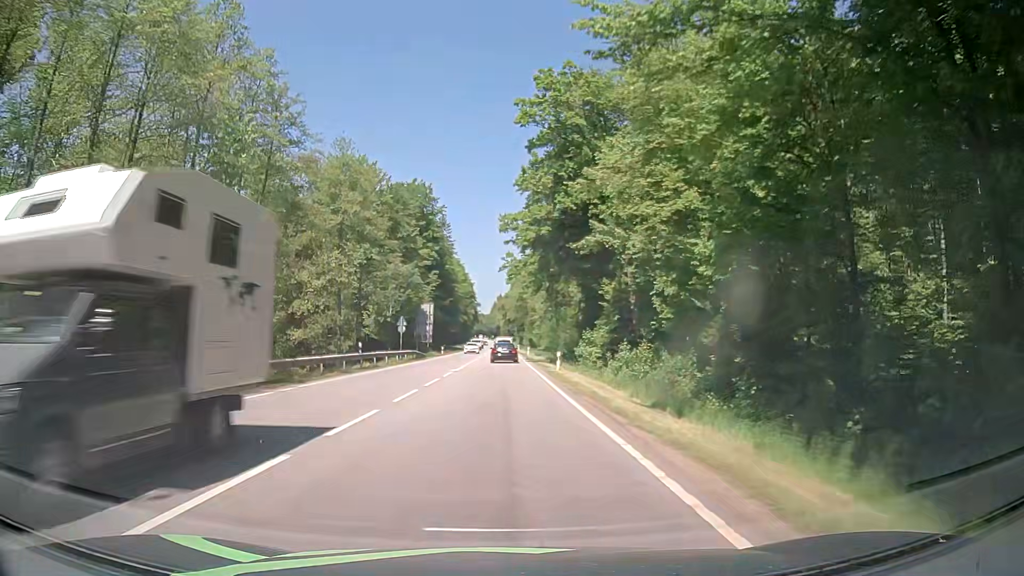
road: secondary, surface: asphalt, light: Day
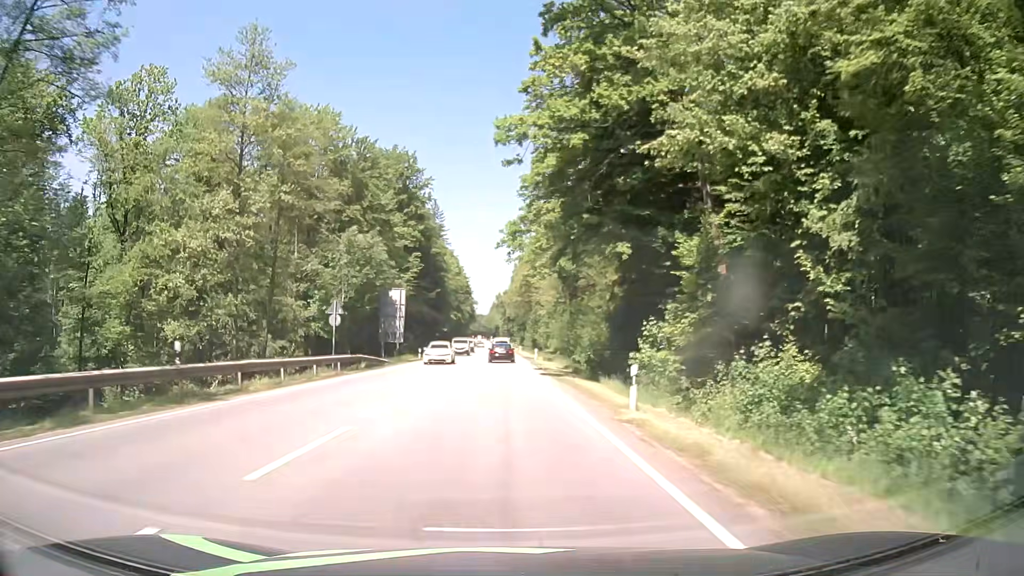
(-0.1, +21.3) m; -1°
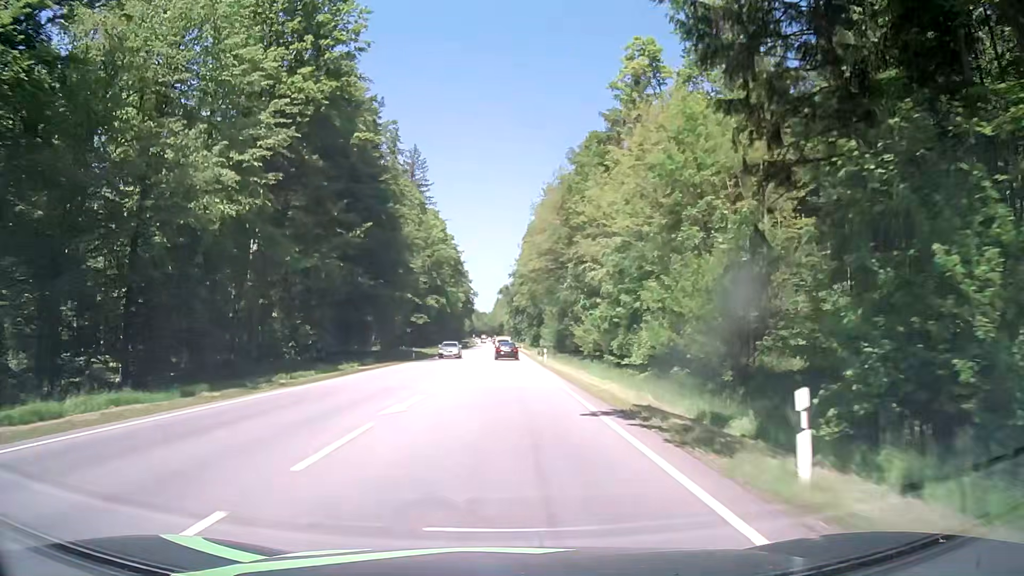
(+0.3, +53.4) m; 0°
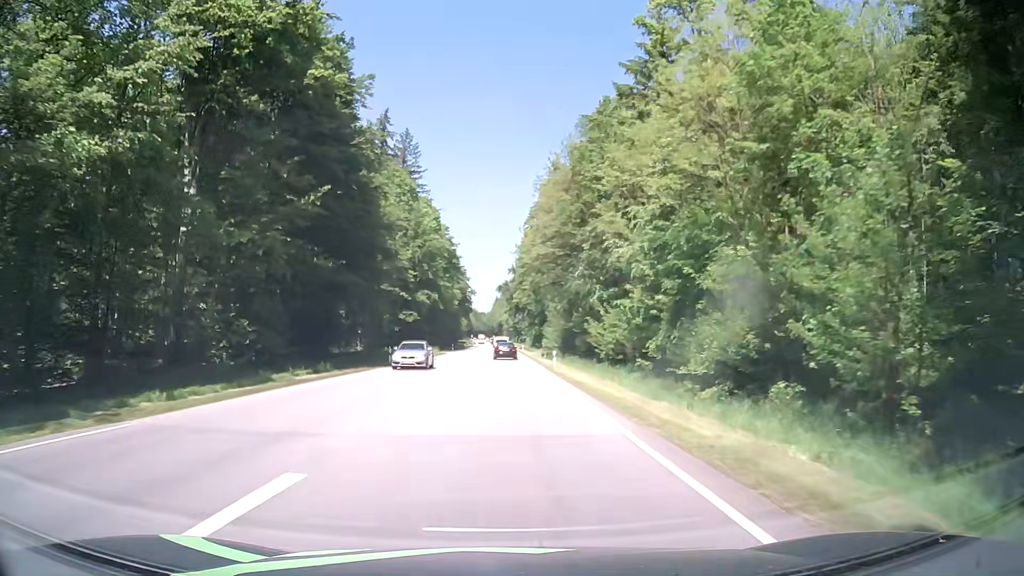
(0.0, +10.7) m; 0°
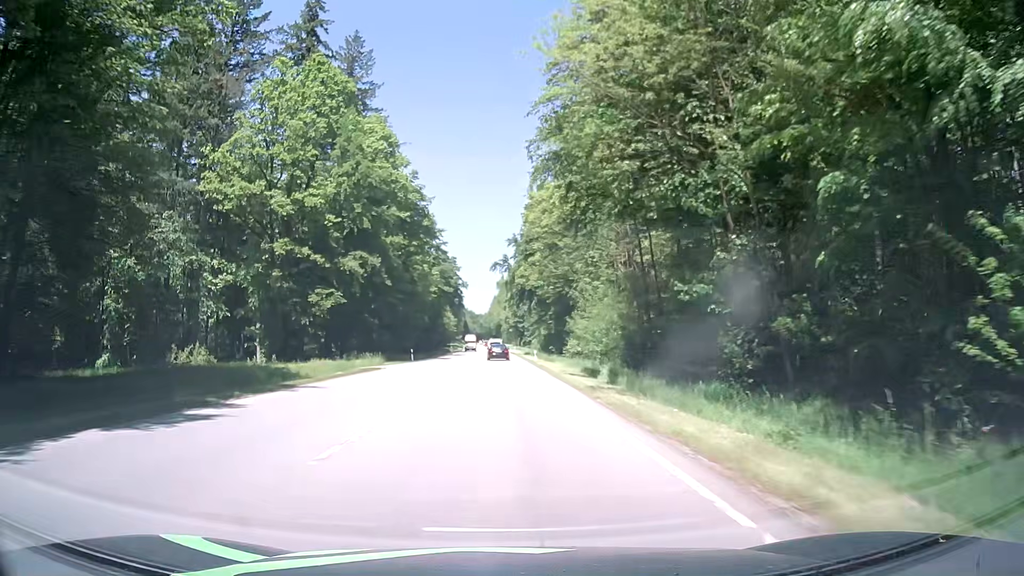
(+0.2, +42.9) m; 0°
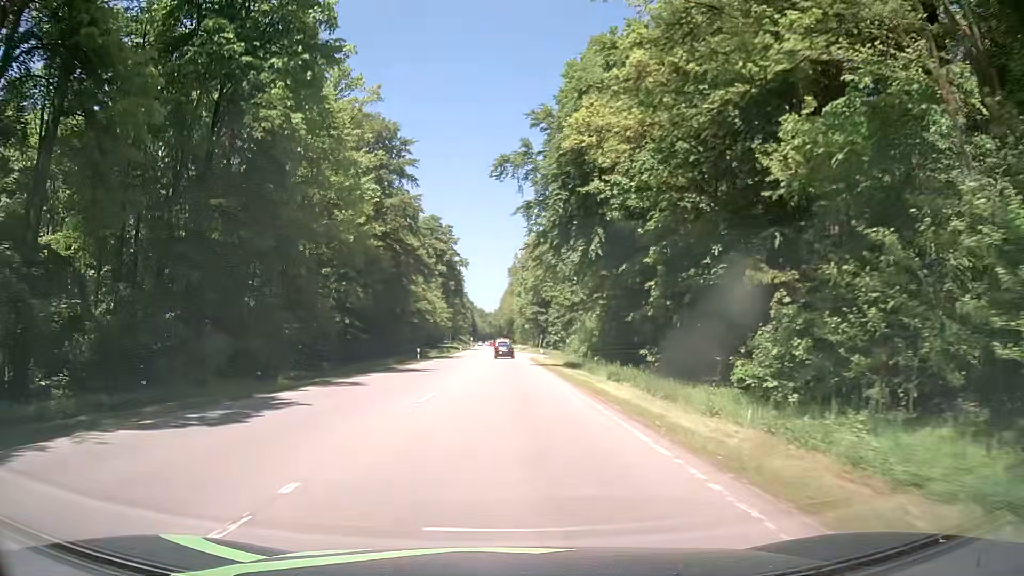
(-0.4, +53.7) m; 0°
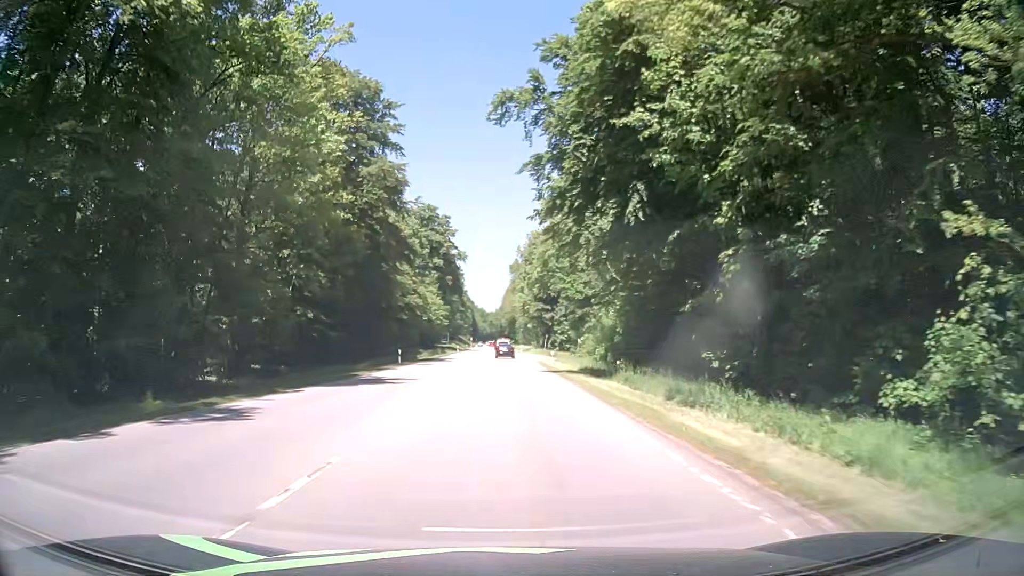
(-0.1, +10.9) m; -1°
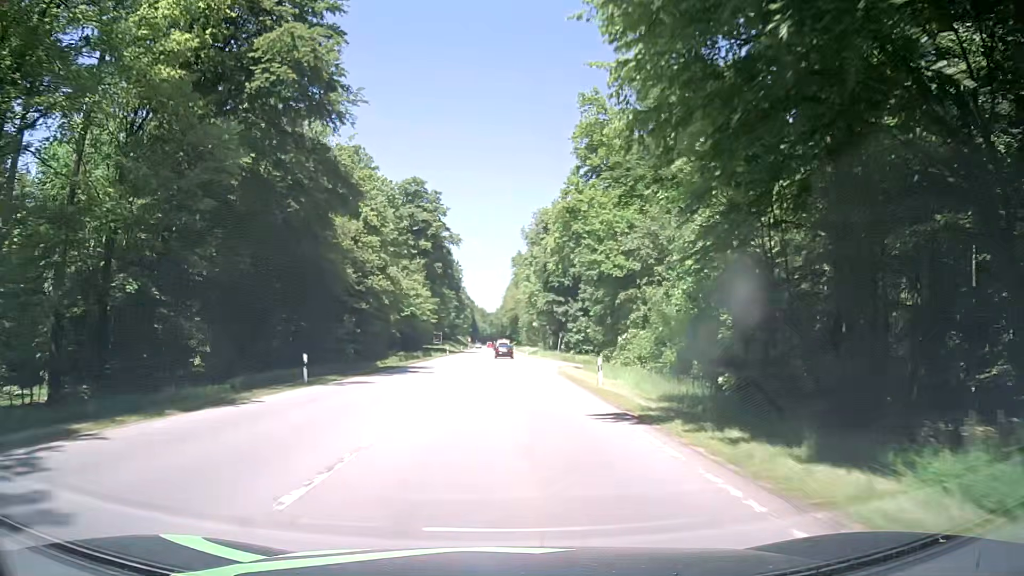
(+0.1, +22.5) m; 0°
(0, +10) (0, +20) (0, +30) (0, +40) (0, +50) (0, +60) (0, +70) (0, +80) (-1, +90) (-1, +100) m
